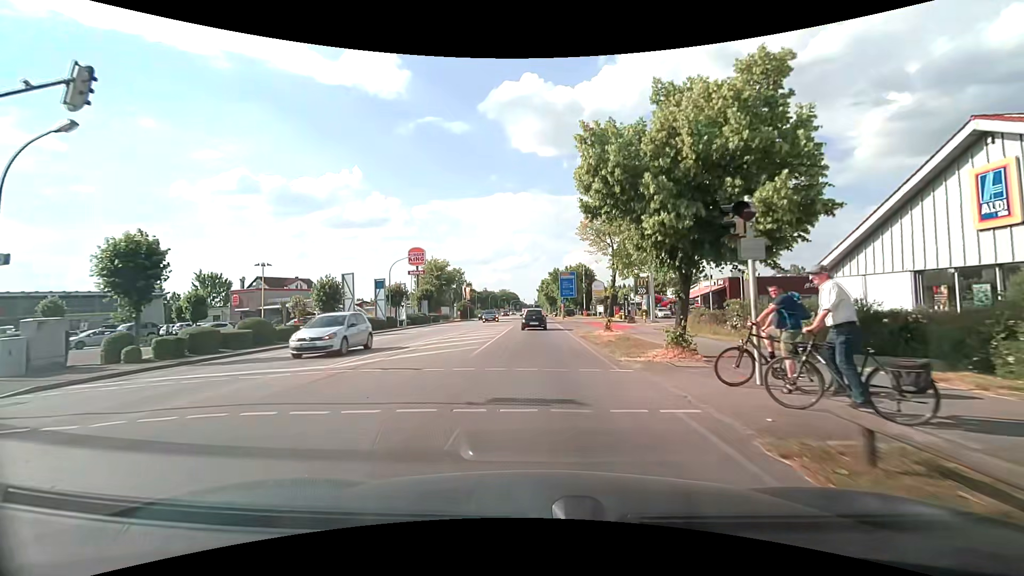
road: secondary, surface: asphalt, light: Day
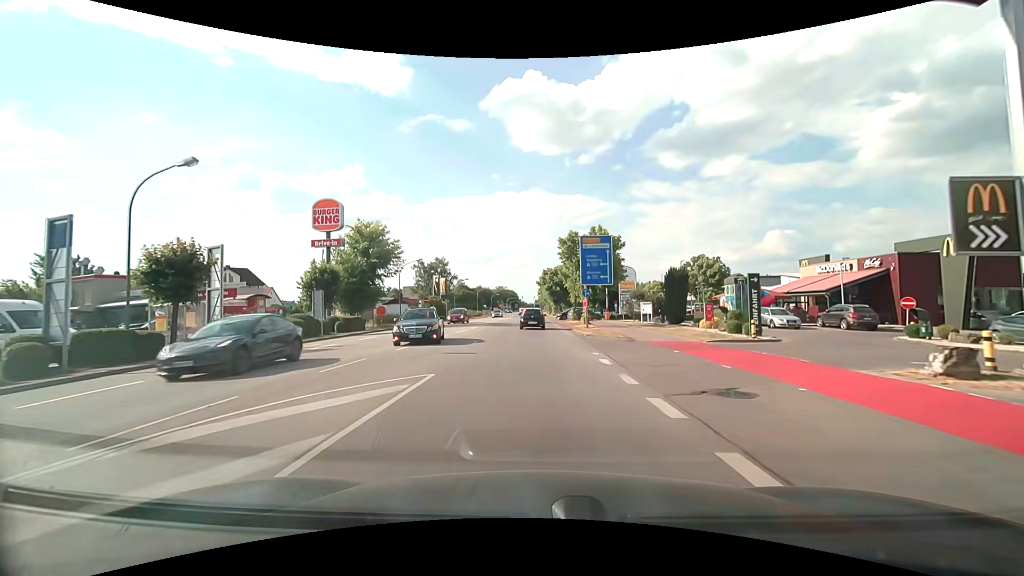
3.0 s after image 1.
(+0.3, +33.3) m; 0°
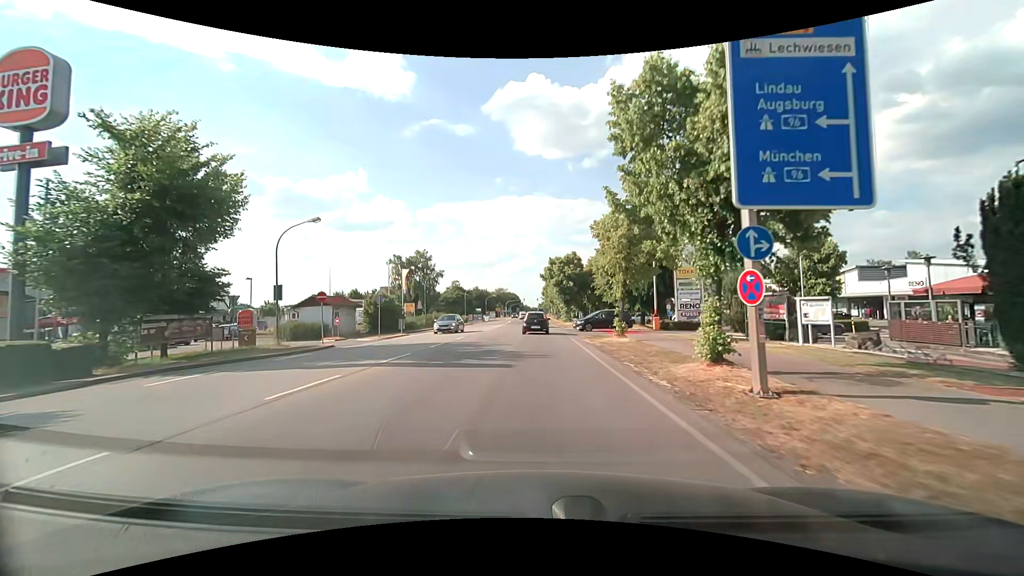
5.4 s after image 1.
(-0.1, +27.1) m; 0°
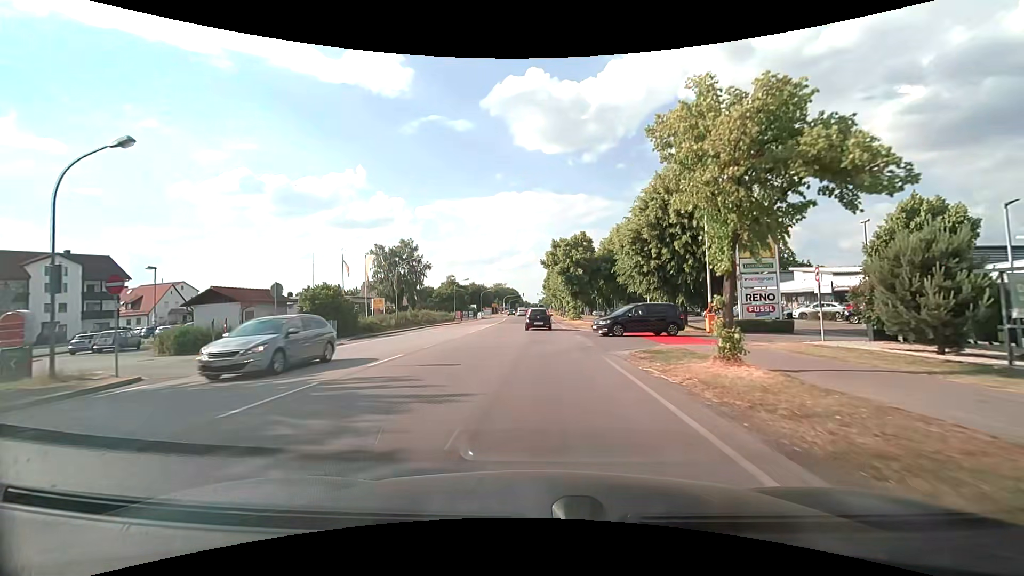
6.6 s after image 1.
(0.0, +13.5) m; +1°
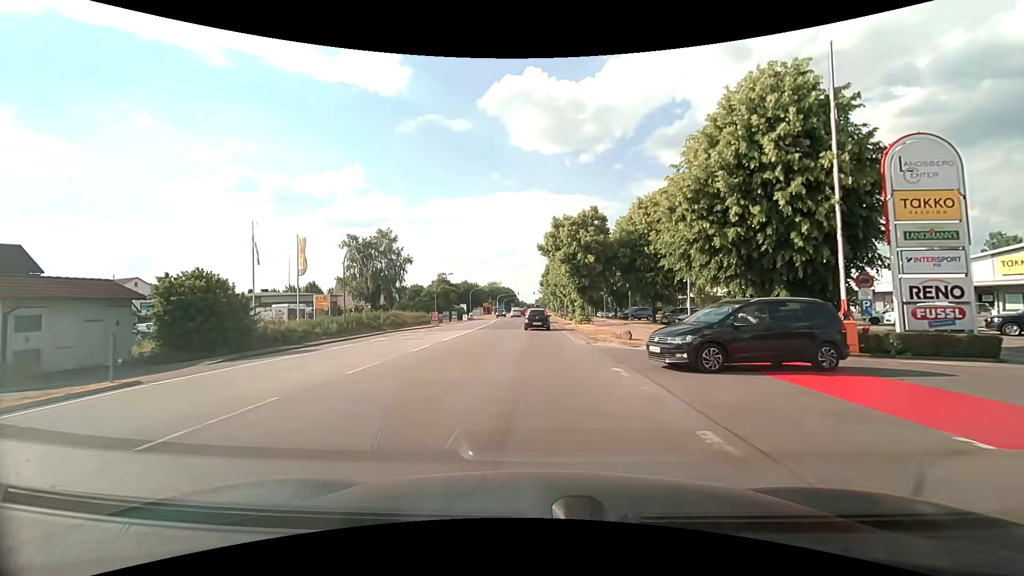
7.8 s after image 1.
(-0.1, +13.3) m; 0°
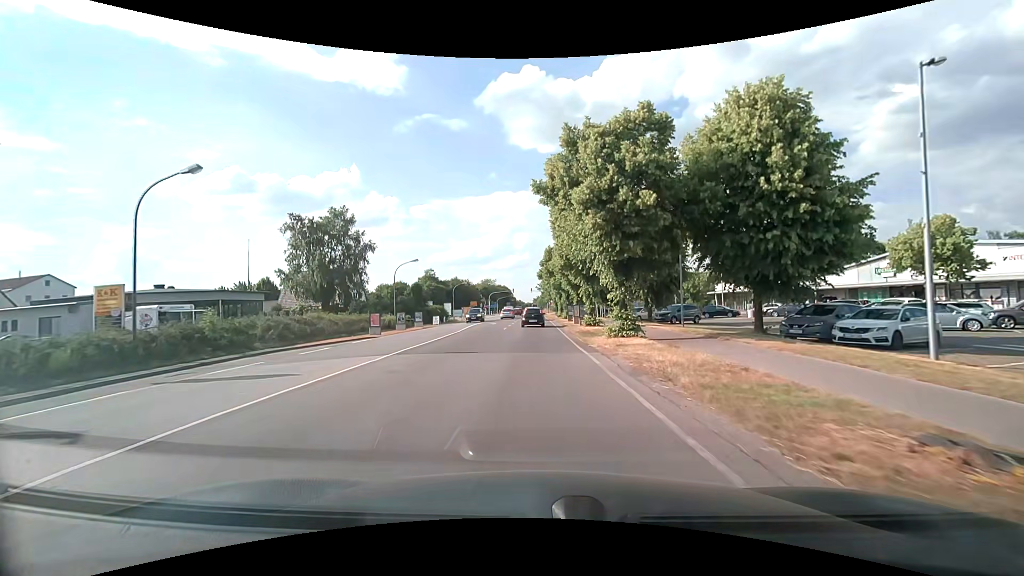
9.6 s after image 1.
(0.0, +20.3) m; 0°
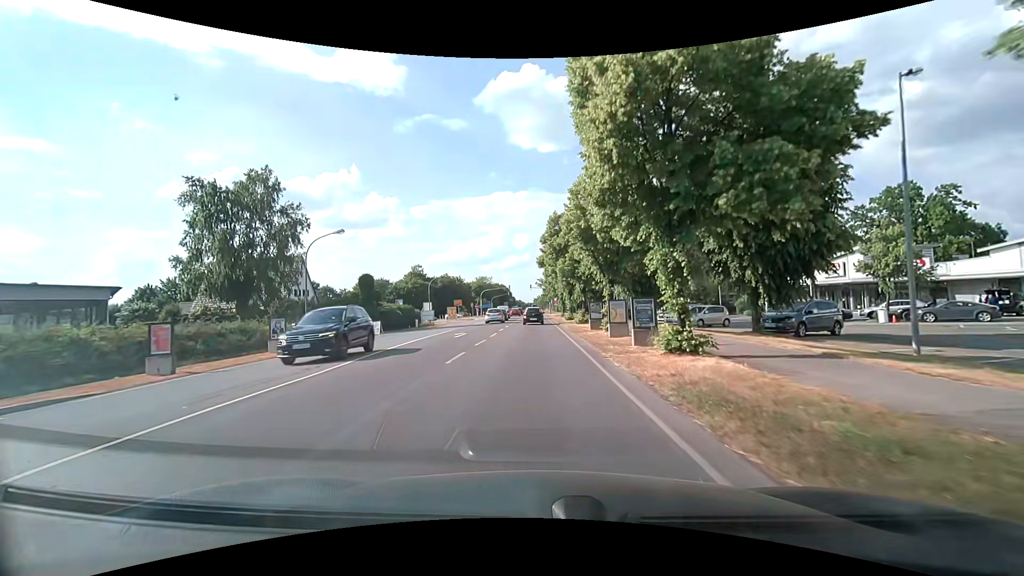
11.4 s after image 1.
(0.0, +20.8) m; 0°
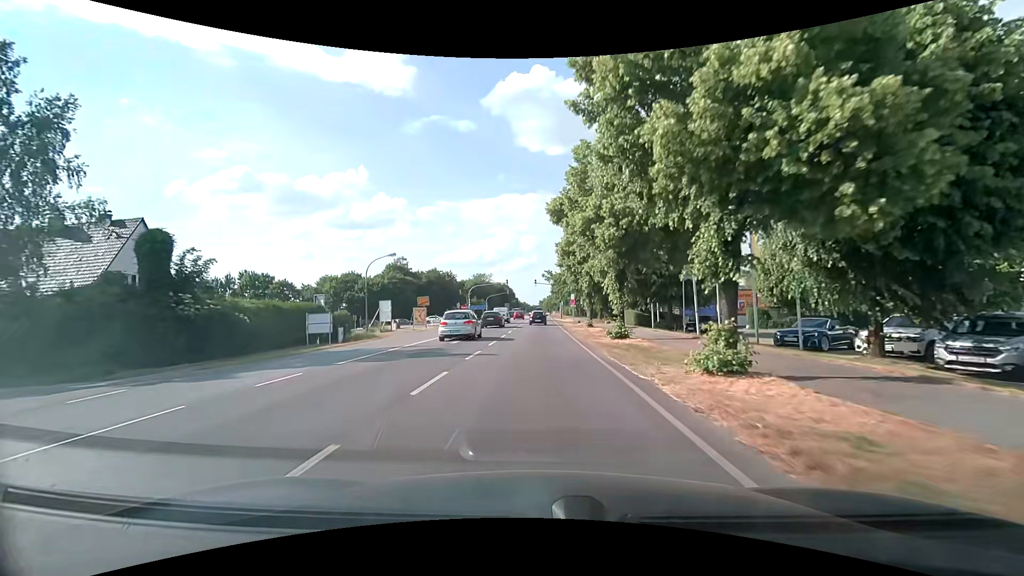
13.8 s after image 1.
(-0.1, +28.4) m; 0°
(0, +10) (0, +20) (0, +30) (0, +40) (0, +50) (0, +60) (0, +70) (0, +80) (0, +90) (0, +100) m
